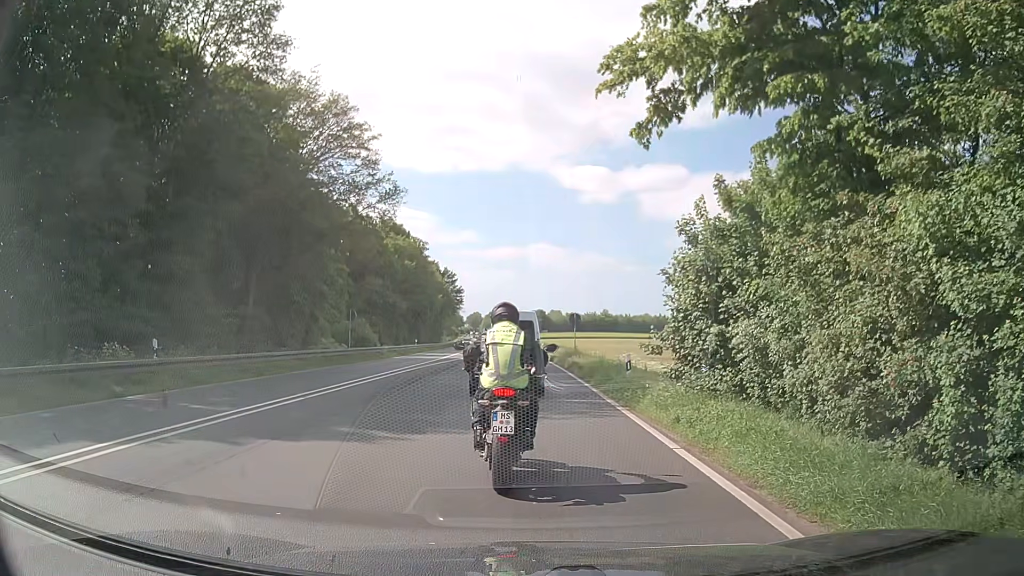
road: primary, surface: asphalt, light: Day
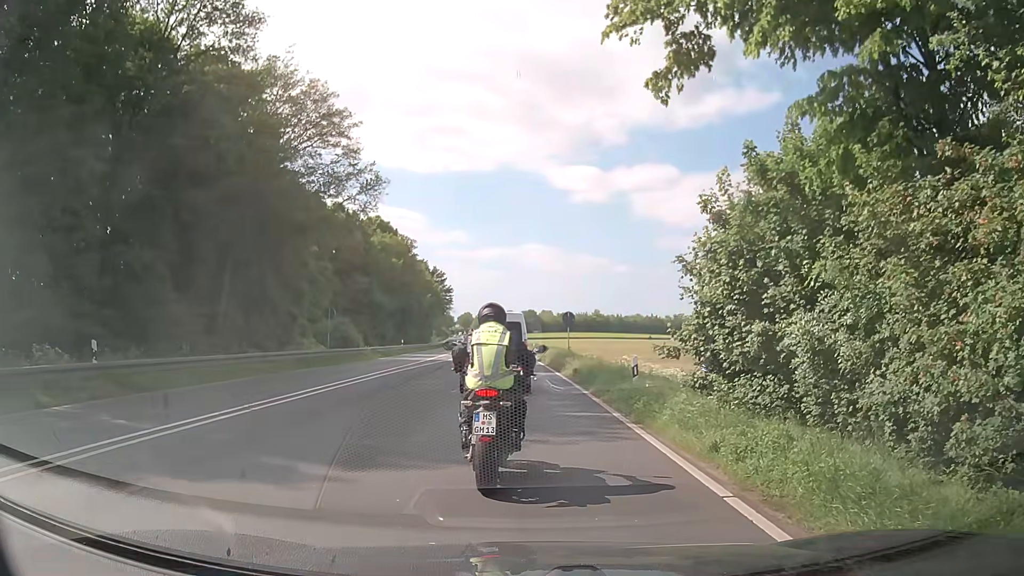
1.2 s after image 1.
(-0.1, +2.6) m; +2°
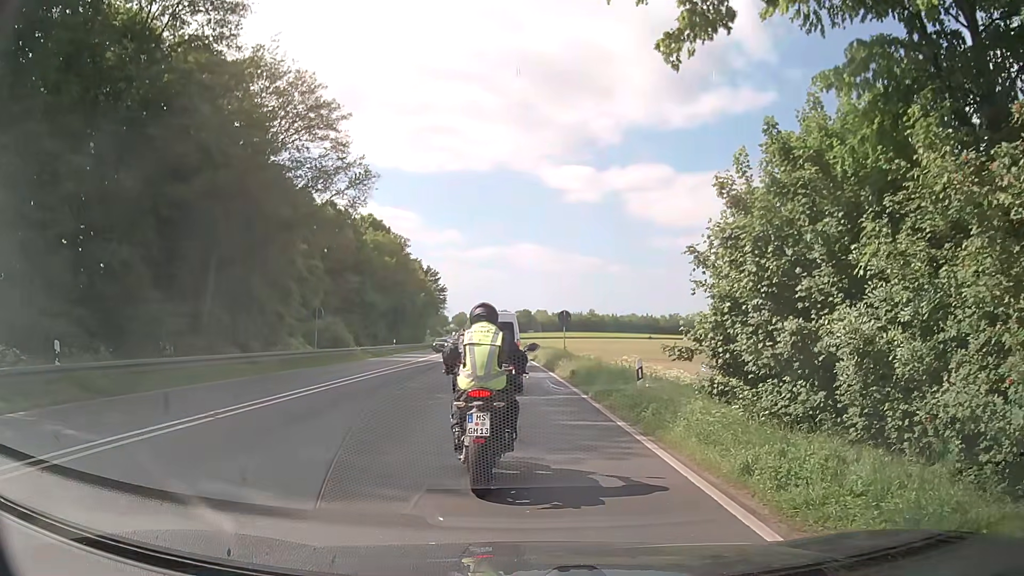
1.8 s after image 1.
(0.0, +1.4) m; -1°
